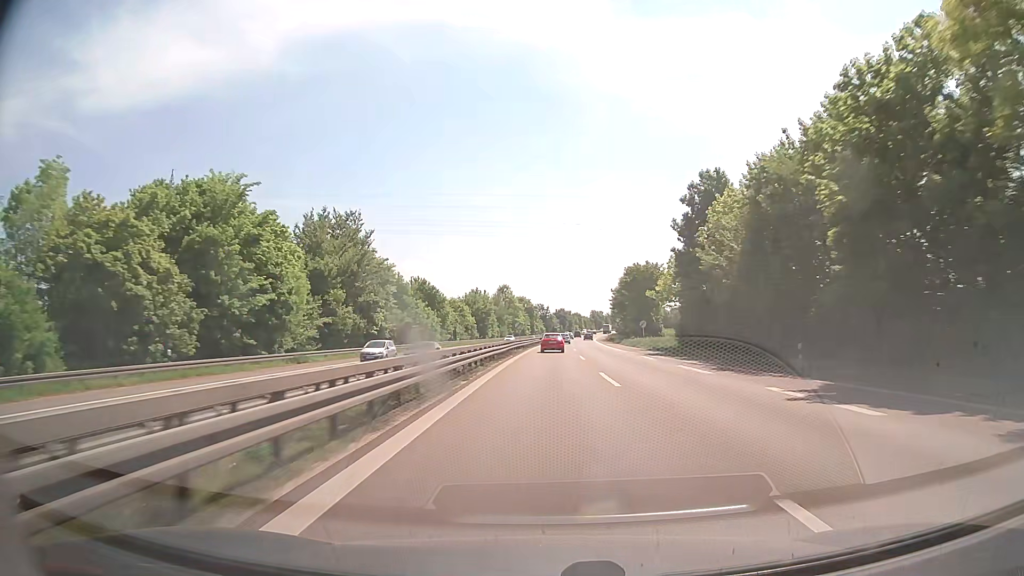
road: trunk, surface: asphalt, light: Day
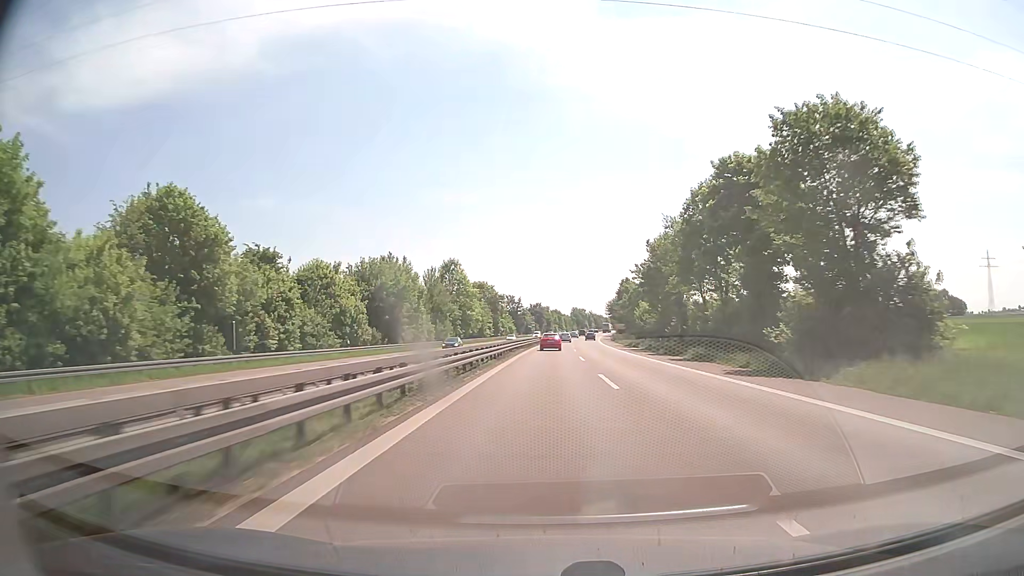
(+1.3, +72.6) m; +2°
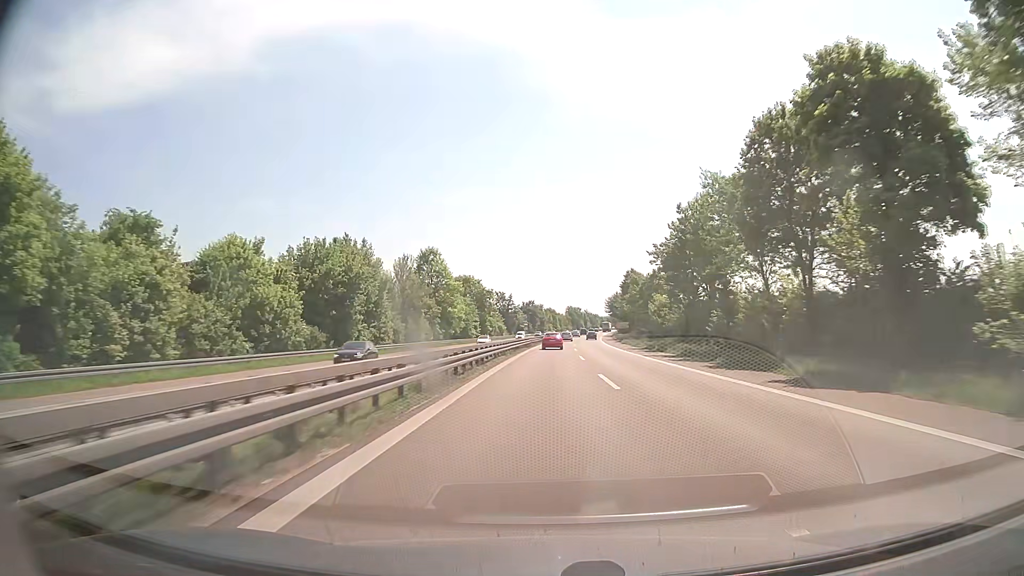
(+0.1, +18.3) m; 0°
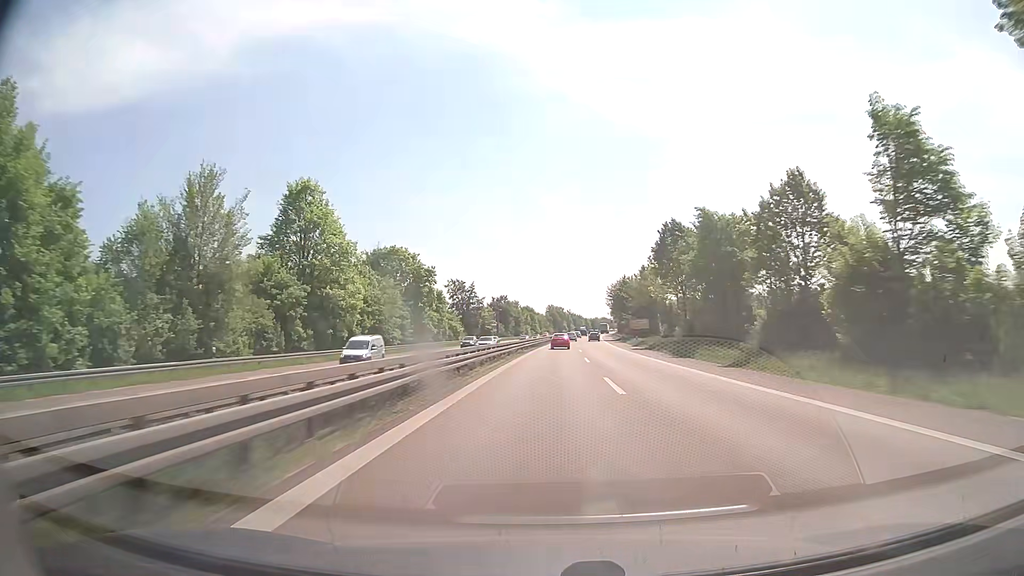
(+0.9, +55.1) m; +2°
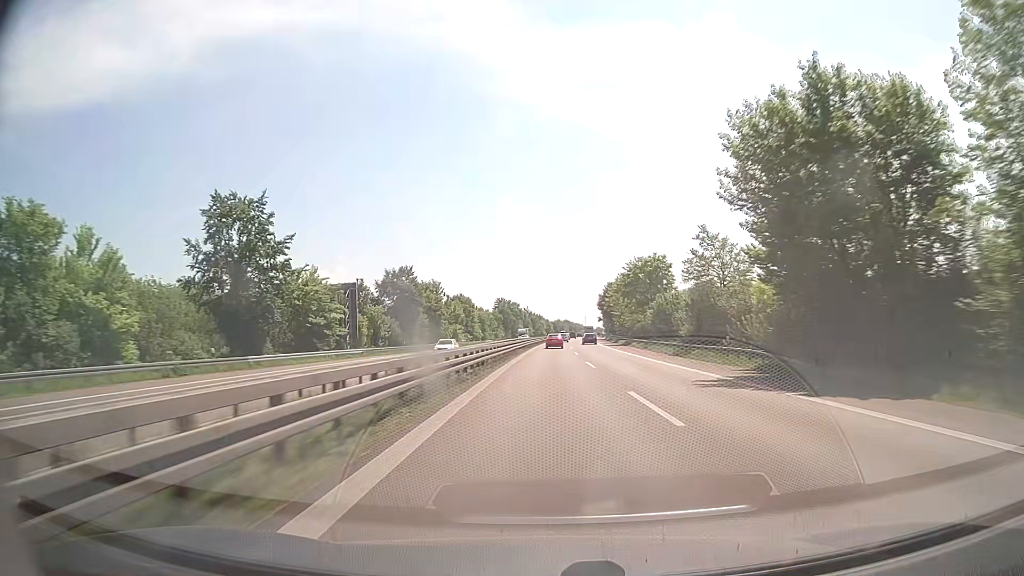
(+2.8, +95.8) m; +4°
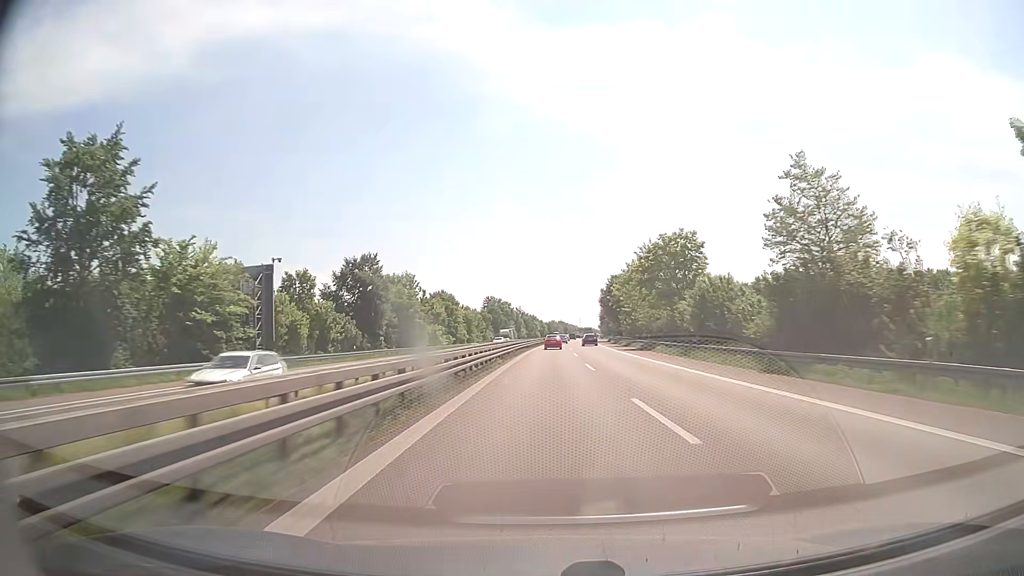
(+0.1, +19.7) m; 0°
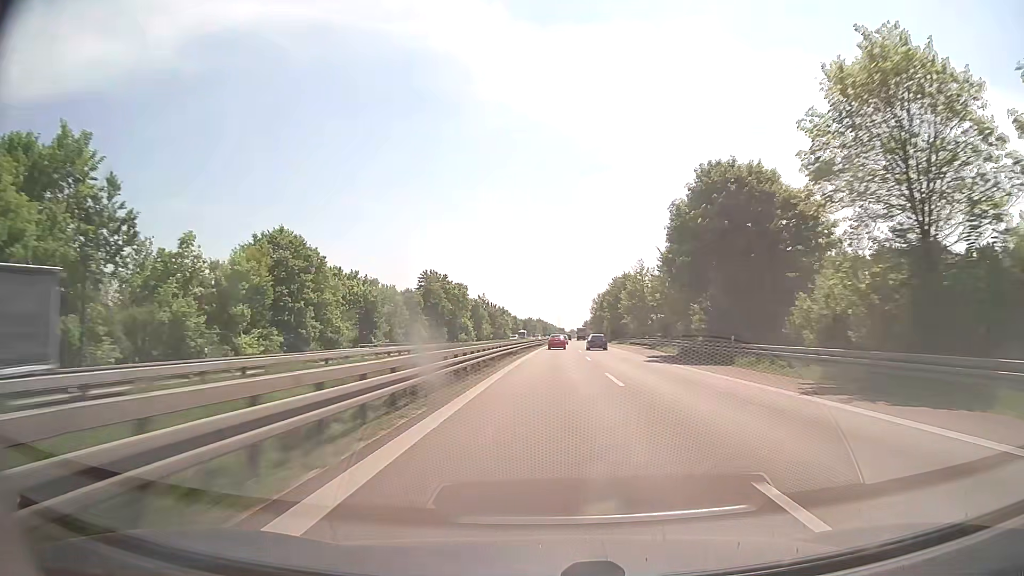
(+1.1, +80.7) m; +2°
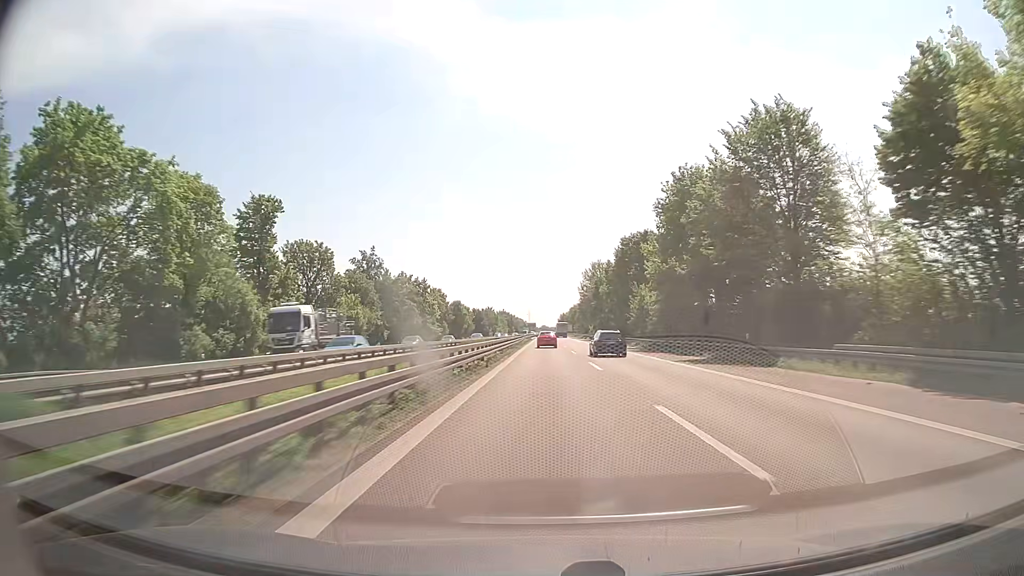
(+2.9, +101.9) m; +3°
(0, +10) (0, +20) (0, +30) (0, +40) (0, +50) (0, +60) (0, +70) (0, +80) (0, +90) (0, +100) m
